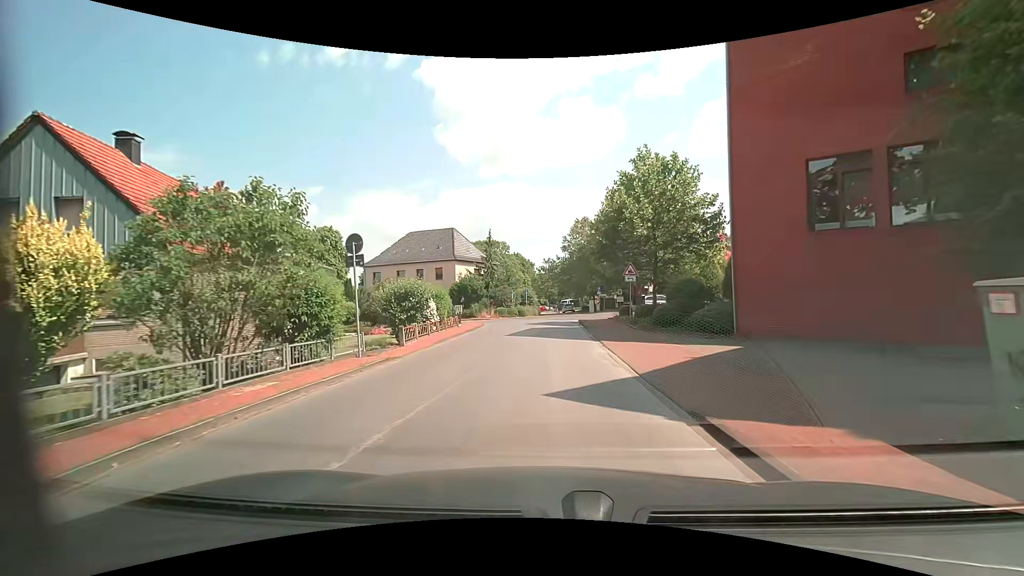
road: residential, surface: asphalt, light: Day
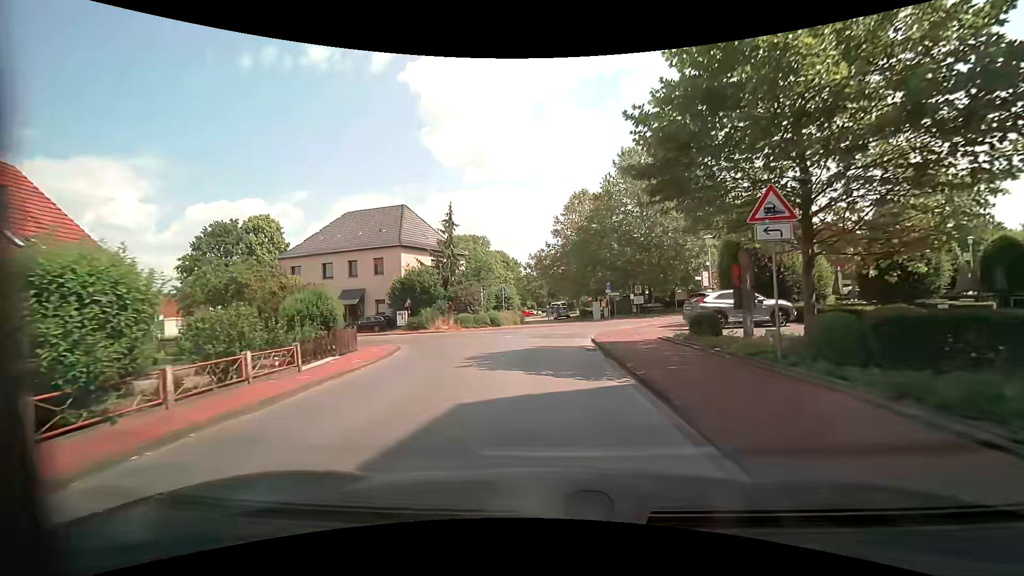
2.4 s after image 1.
(+0.4, +19.3) m; +1°
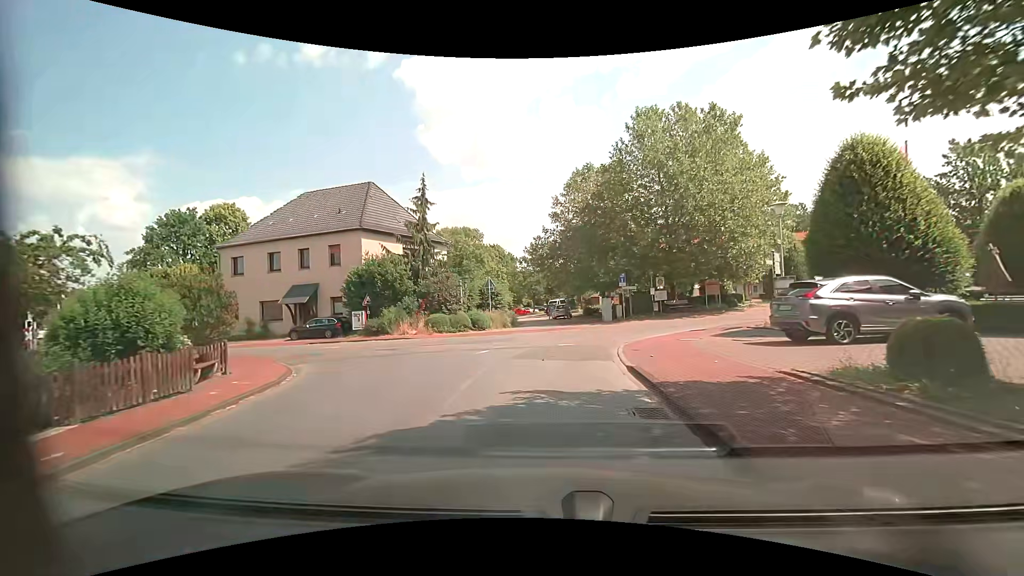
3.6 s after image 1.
(+0.1, +8.8) m; 0°
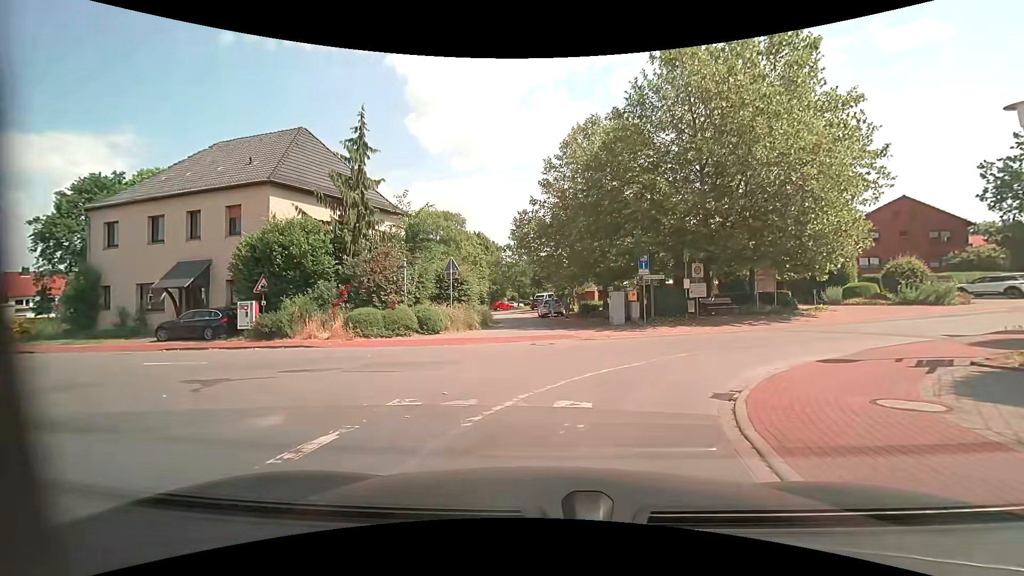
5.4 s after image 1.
(+0.2, +10.2) m; +3°
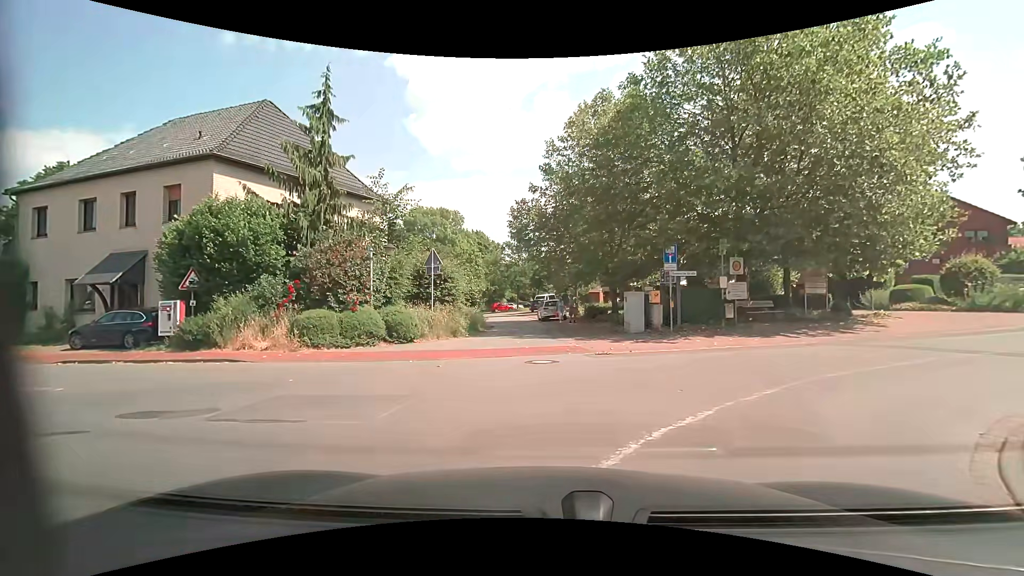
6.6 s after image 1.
(0.0, +4.2) m; 0°
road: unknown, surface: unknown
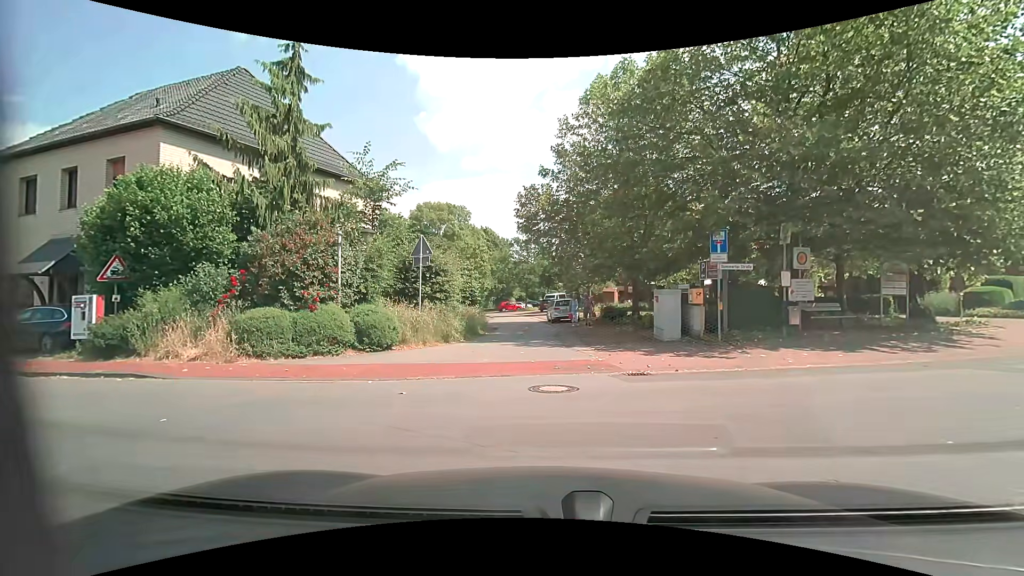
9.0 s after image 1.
(-0.1, +3.4) m; -4°
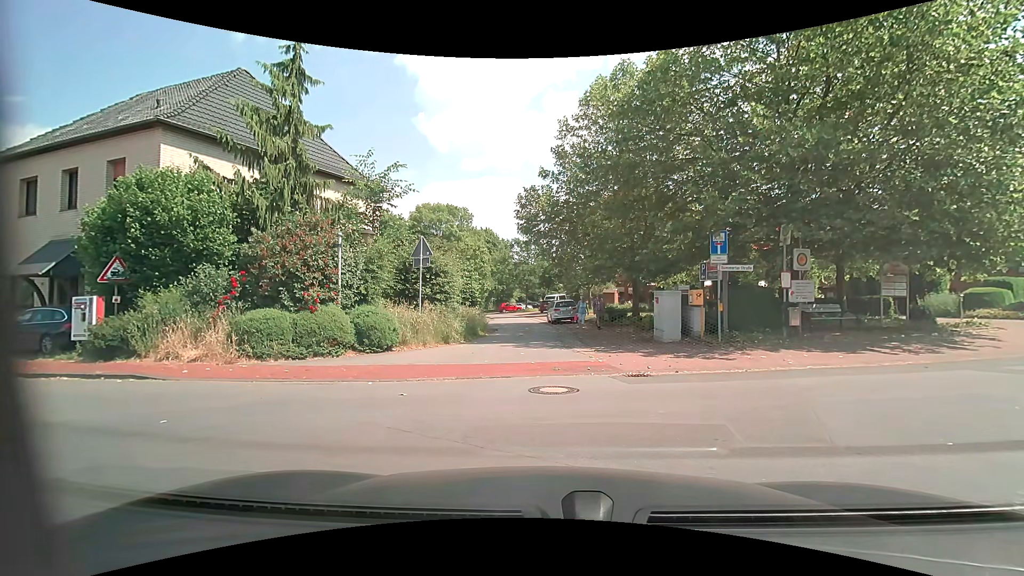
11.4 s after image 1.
(0.0, +0.1) m; 0°
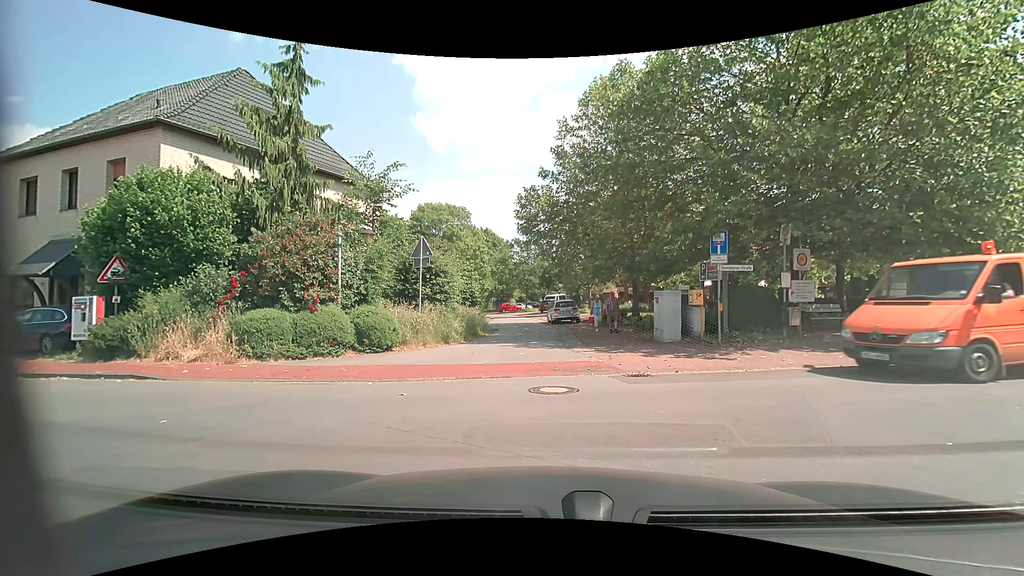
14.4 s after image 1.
(0.0, 0.0) m; 0°
(-4, +8) (-14, +12) (-23, +15) (-33, +18) (-42, +21) (-52, +24) (-60, +30) (-63, +39) (-63, +49) (-60, +59) m
